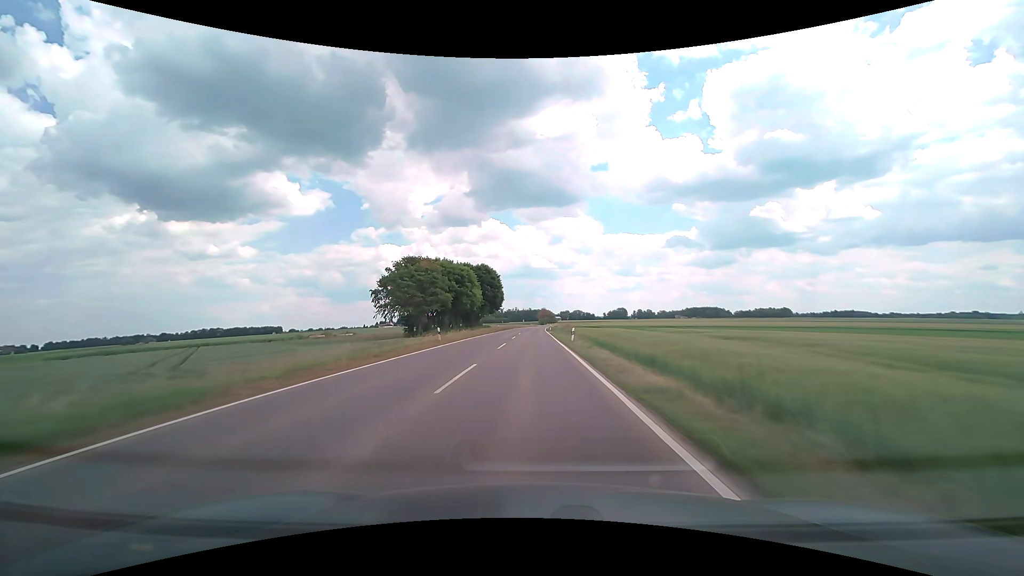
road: tertiary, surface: asphalt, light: Day
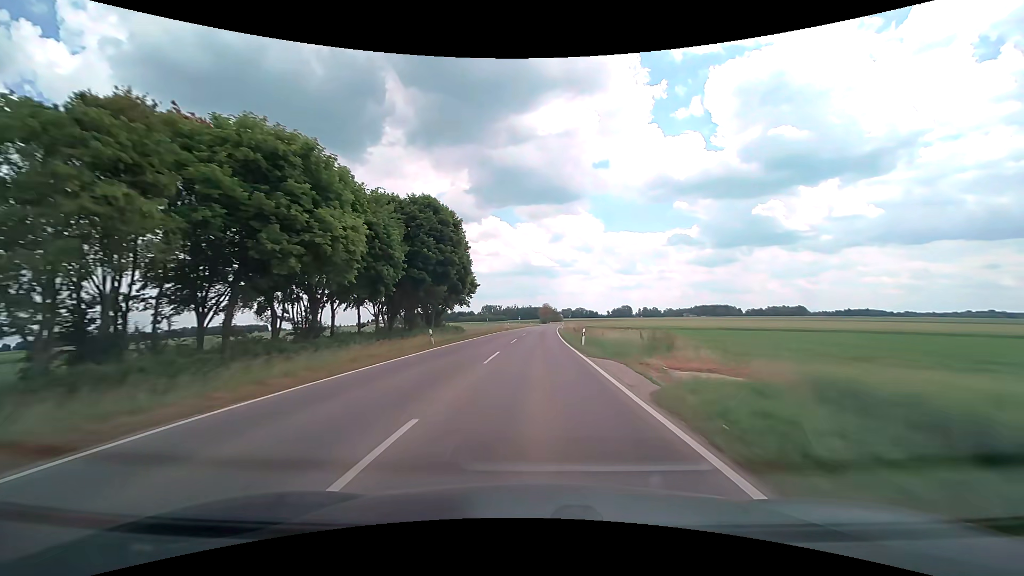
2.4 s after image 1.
(-0.2, +53.9) m; 0°
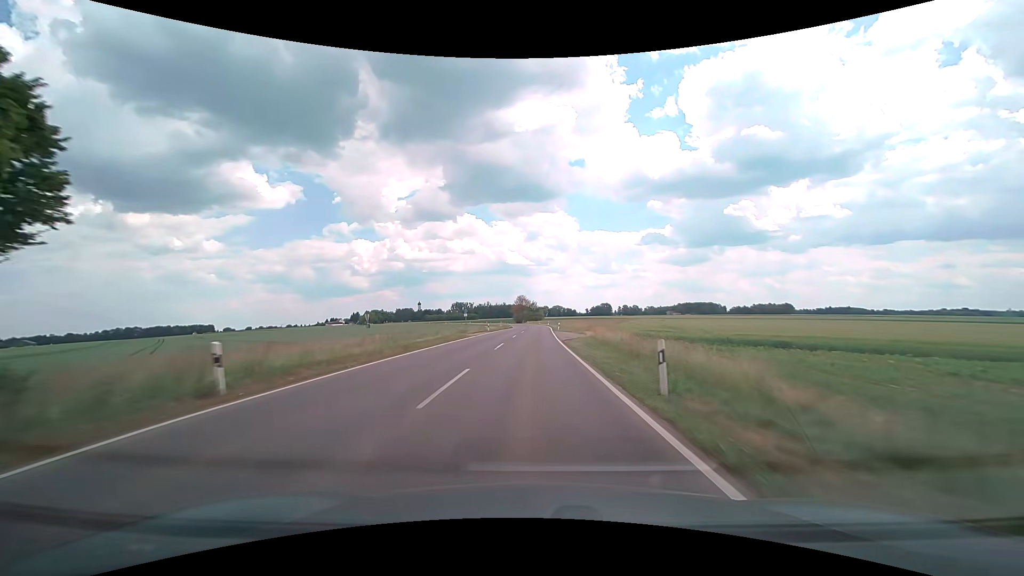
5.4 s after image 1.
(+1.0, +68.4) m; +3°
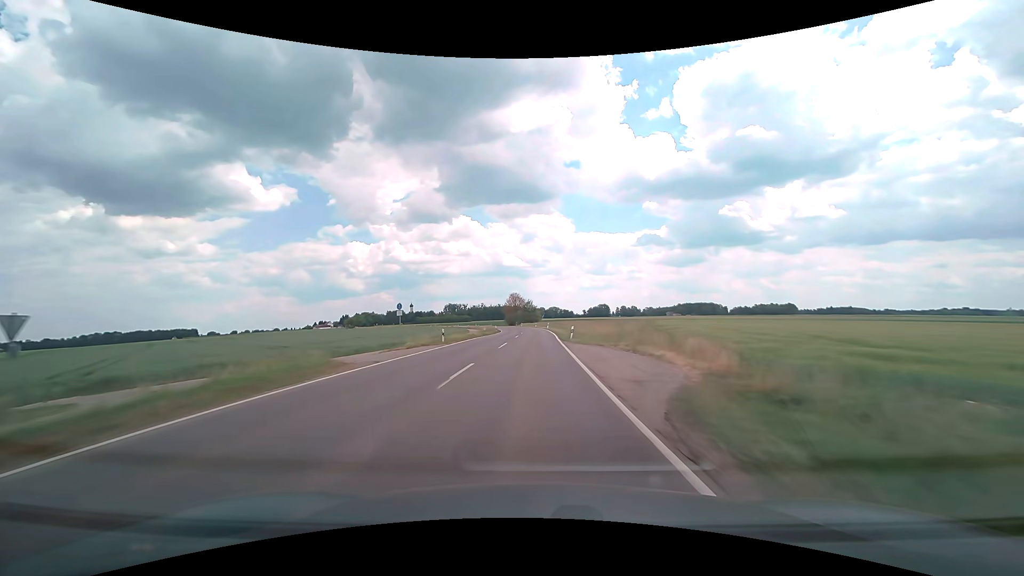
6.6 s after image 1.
(+0.1, +27.9) m; 0°
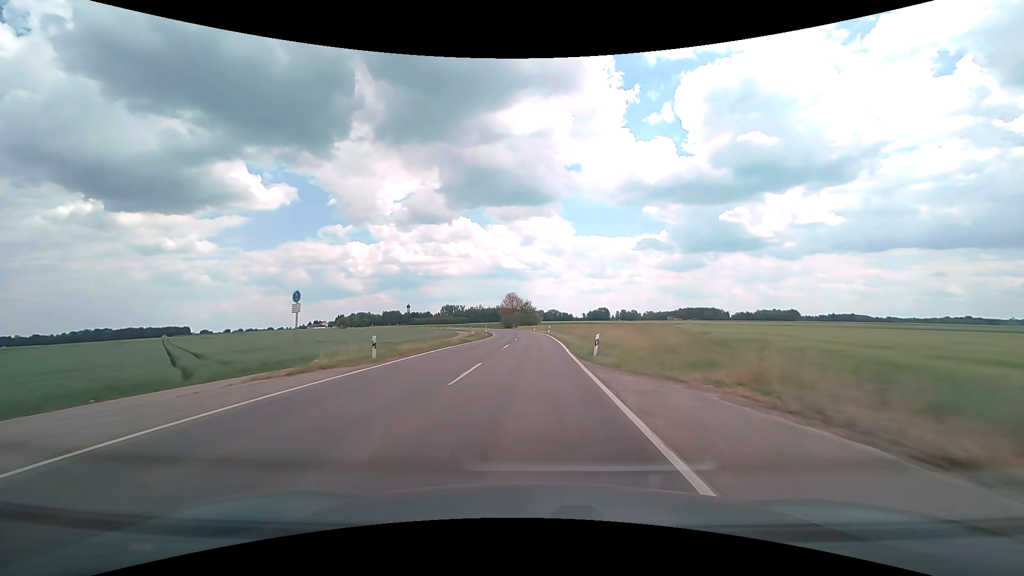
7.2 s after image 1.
(0.0, +14.0) m; 0°
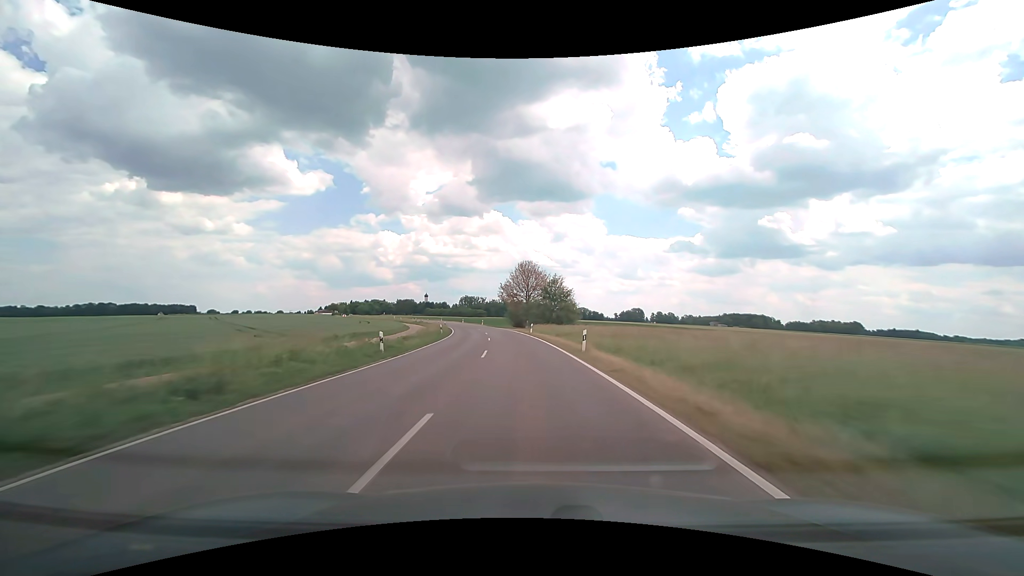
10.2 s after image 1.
(-0.8, +69.9) m; -3°
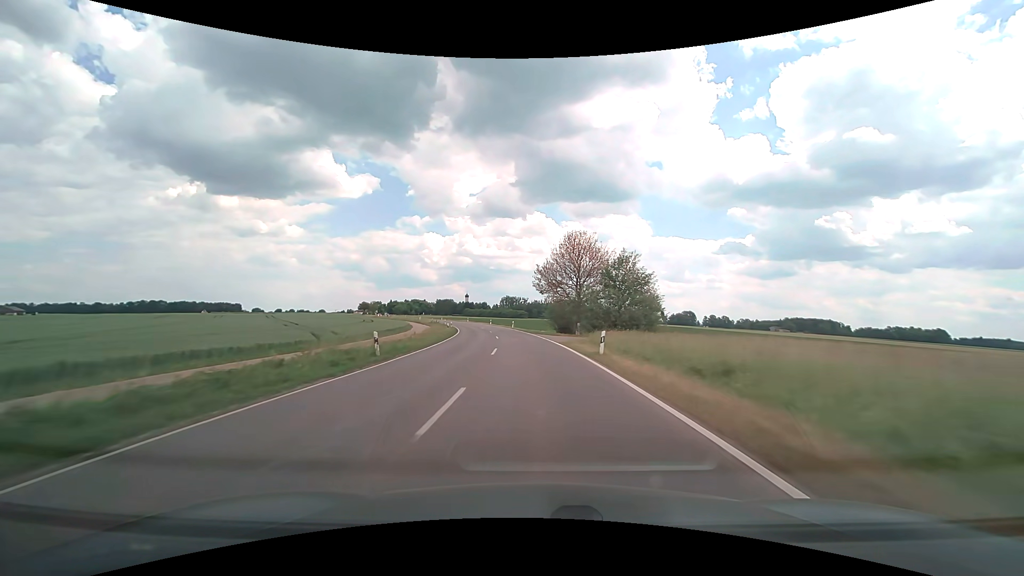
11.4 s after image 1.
(-1.1, +27.8) m; -5°
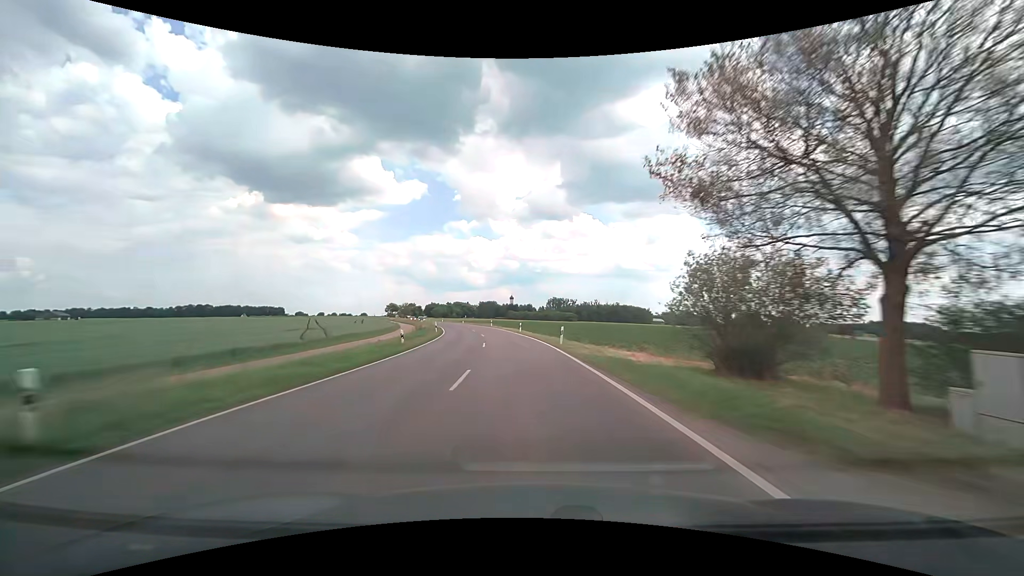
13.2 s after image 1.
(-1.9, +41.5) m; -5°
(0, +10) (-1, +20) (-1, +30) (-3, +40) (-4, +50) (-6, +60) (-8, +69) (-10, +79) (-13, +89) (-16, +98) m
